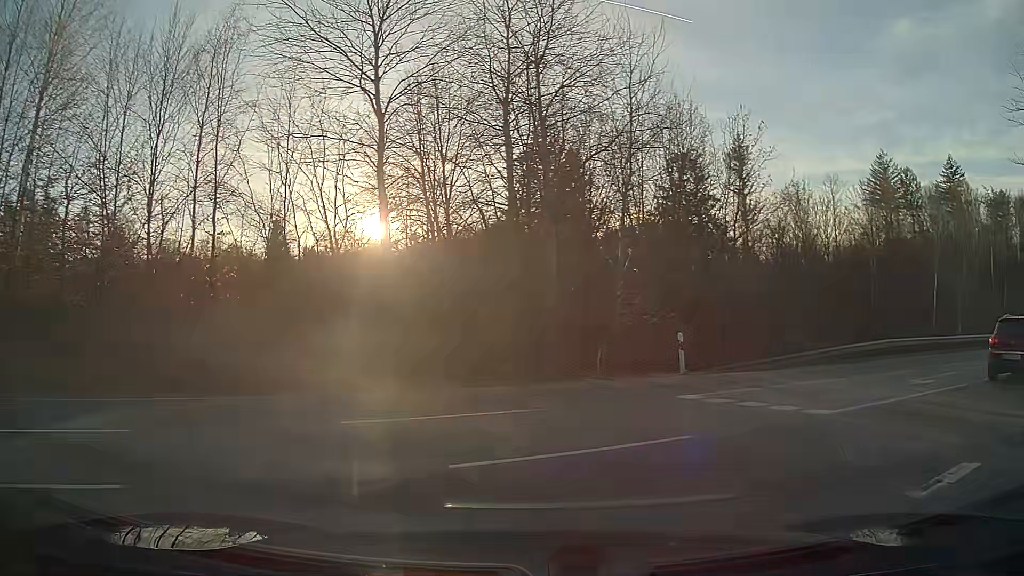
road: residential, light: Day
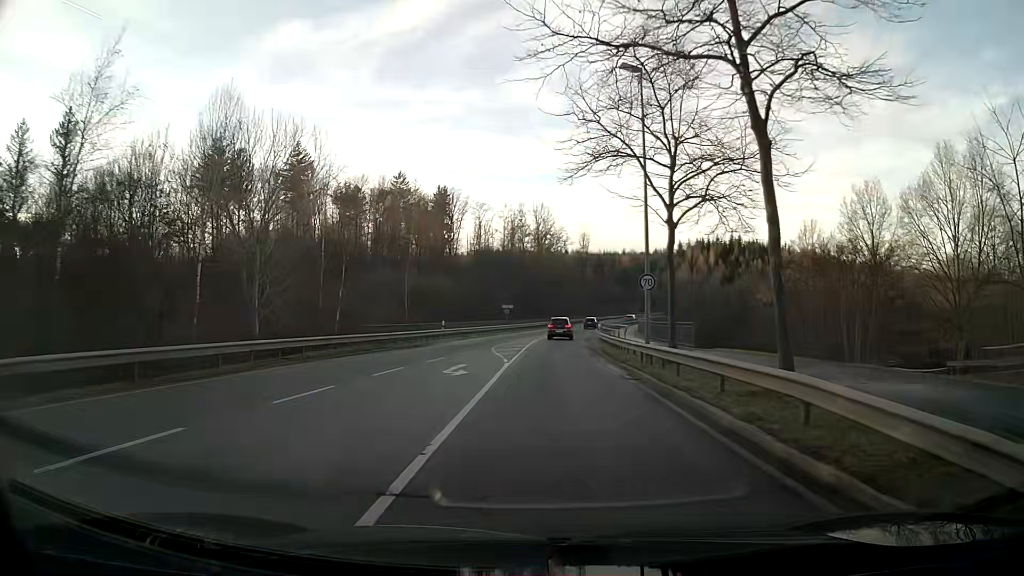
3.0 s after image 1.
(+12.6, +14.0) m; +58°
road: secondary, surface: asphalt
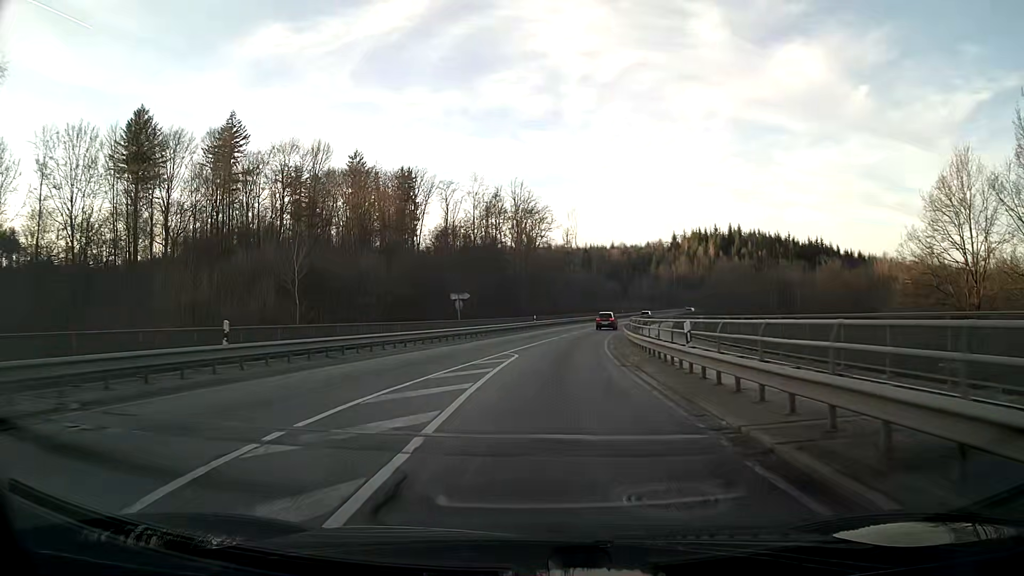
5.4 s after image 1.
(+0.6, +30.7) m; +2°
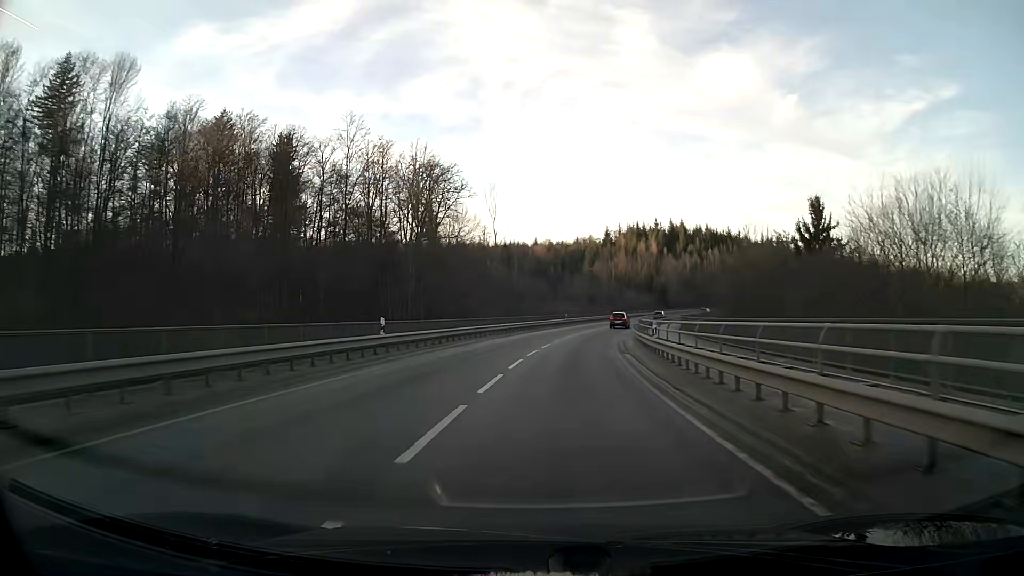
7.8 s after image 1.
(+2.4, +40.1) m; +8°
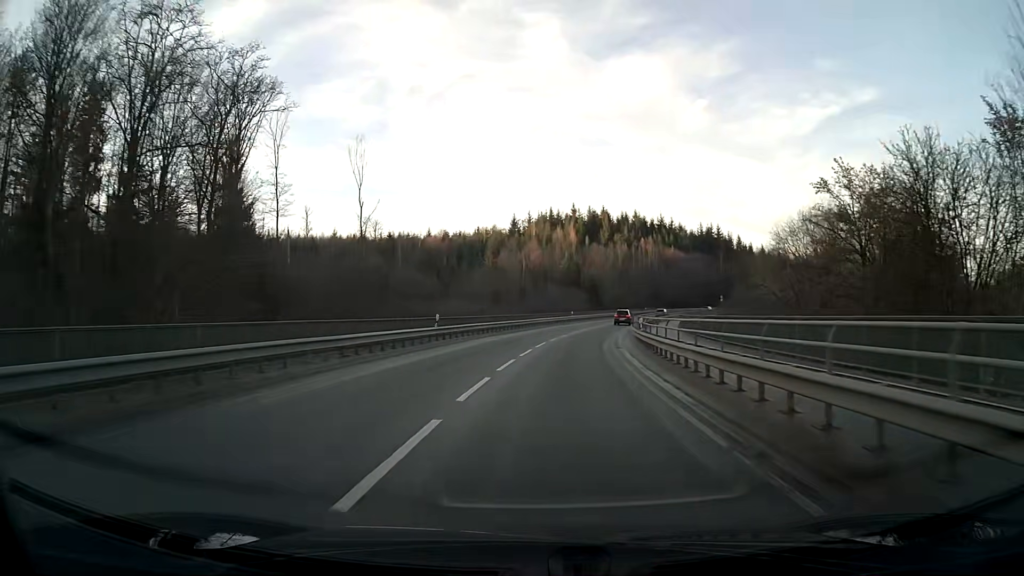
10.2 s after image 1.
(+3.3, +43.7) m; +8°
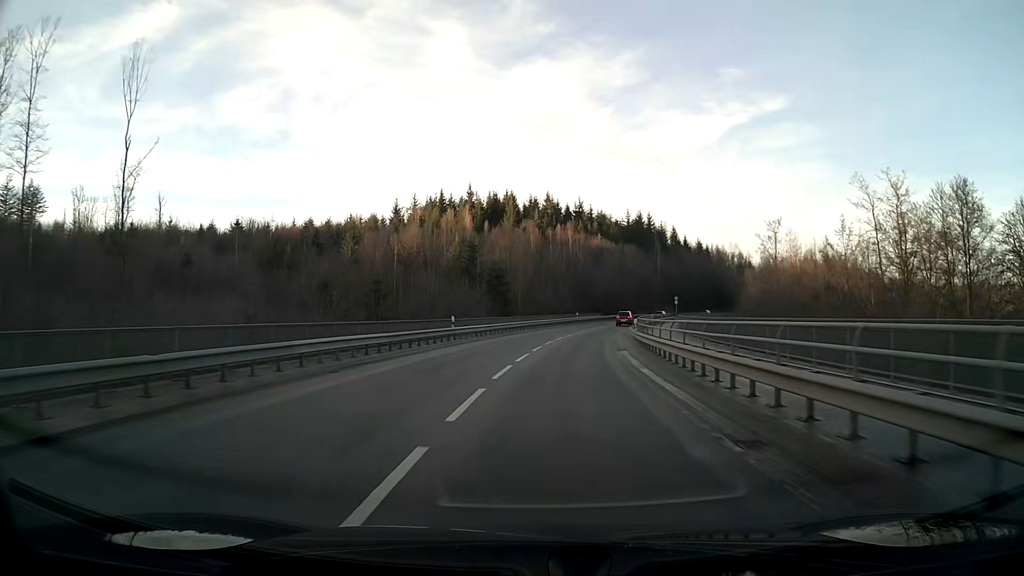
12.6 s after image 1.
(+3.1, +43.7) m; +8°
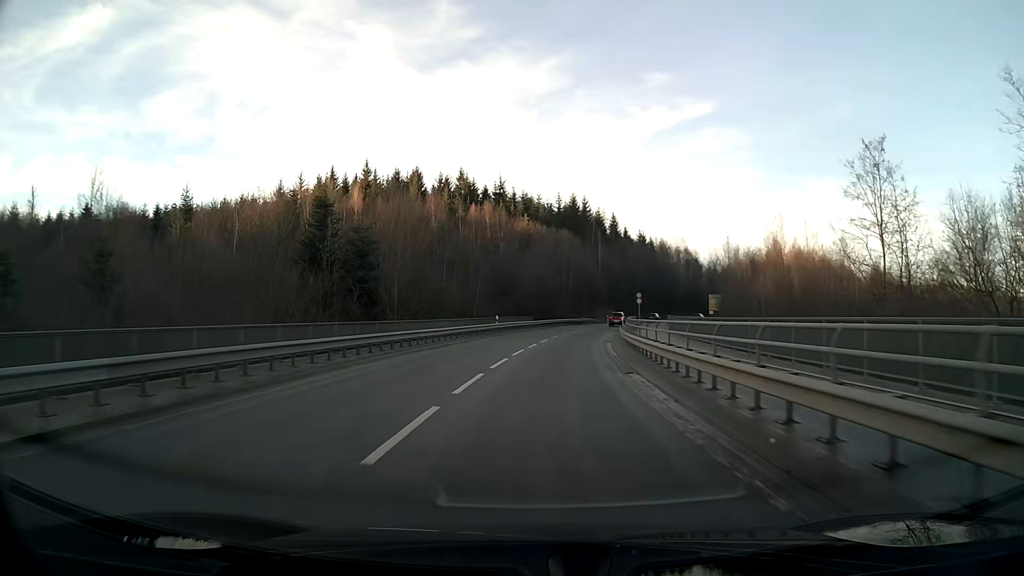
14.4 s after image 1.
(+1.9, +32.5) m; +7°
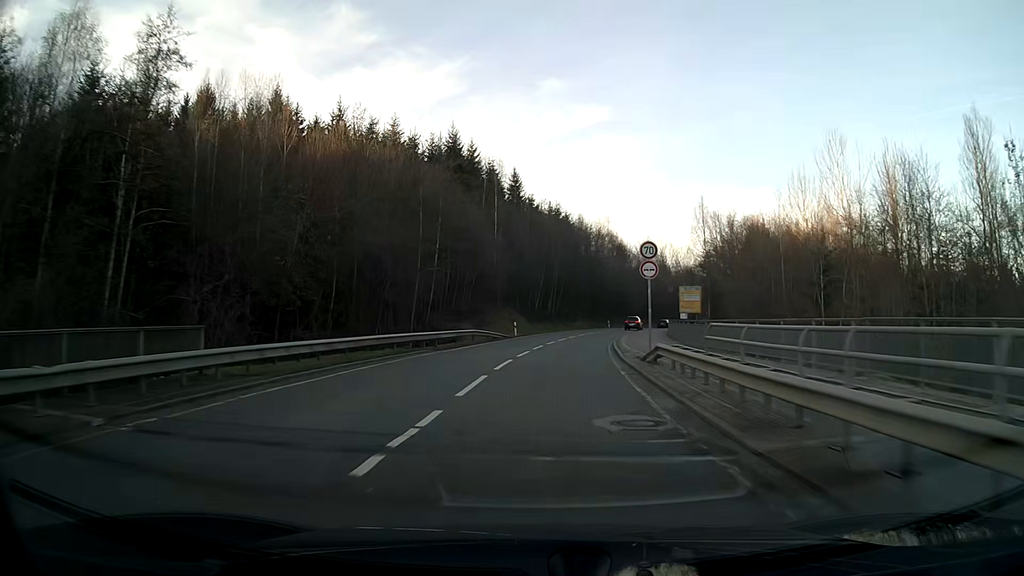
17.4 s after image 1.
(+4.4, +54.1) m; +10°
